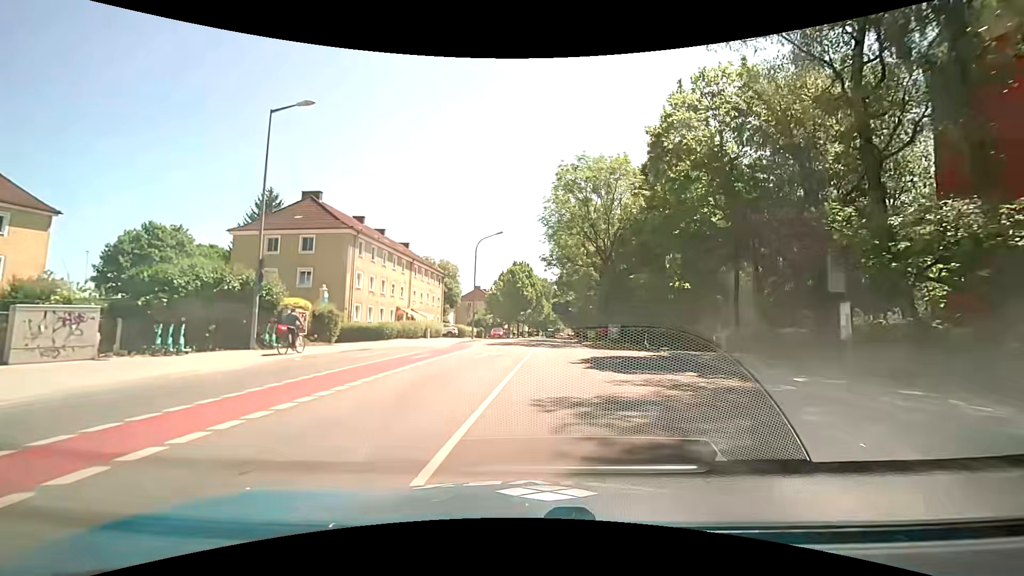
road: tertiary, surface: asphalt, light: Day
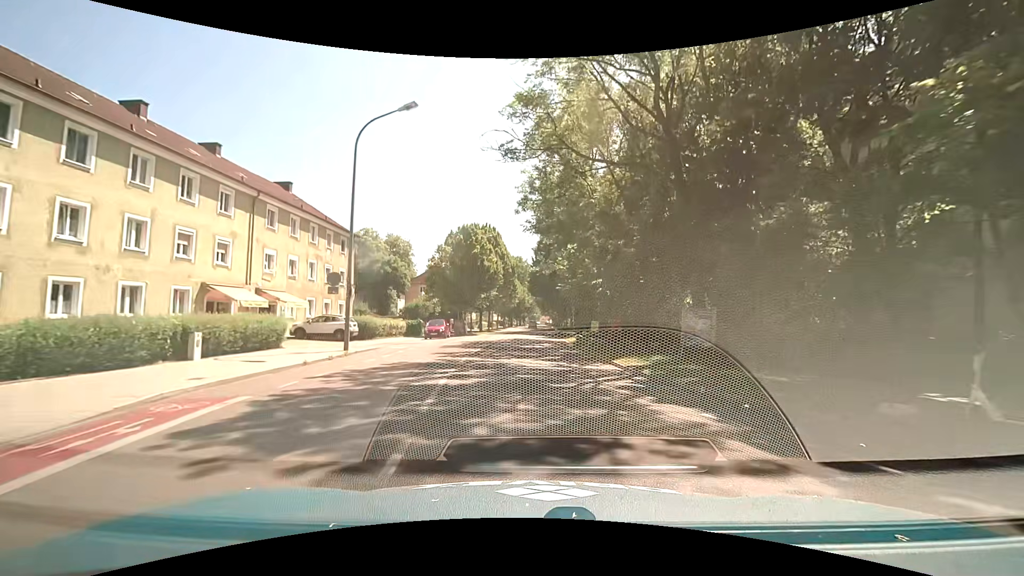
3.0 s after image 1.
(+1.0, +27.2) m; +4°
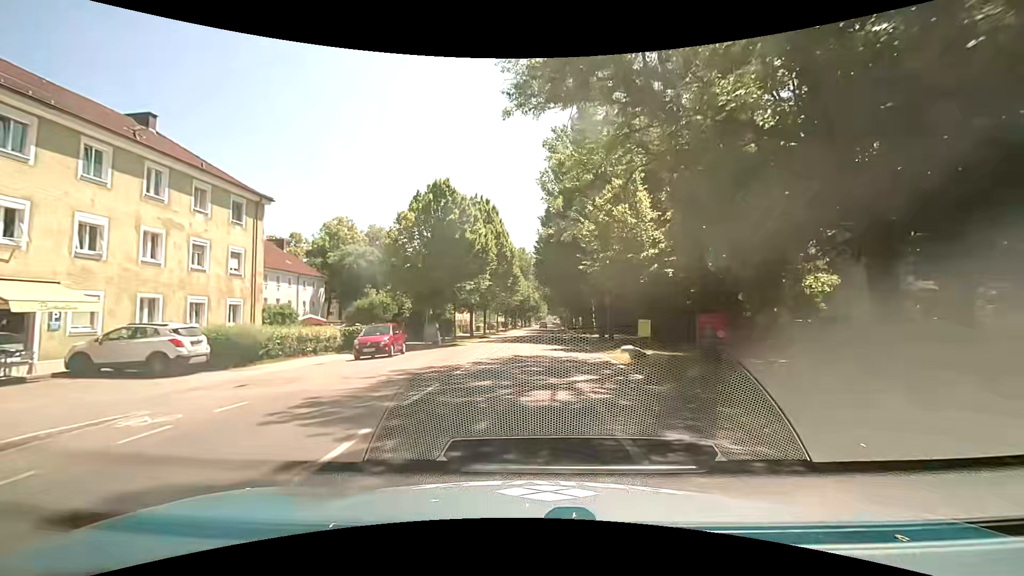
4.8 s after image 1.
(-0.3, +16.0) m; -2°
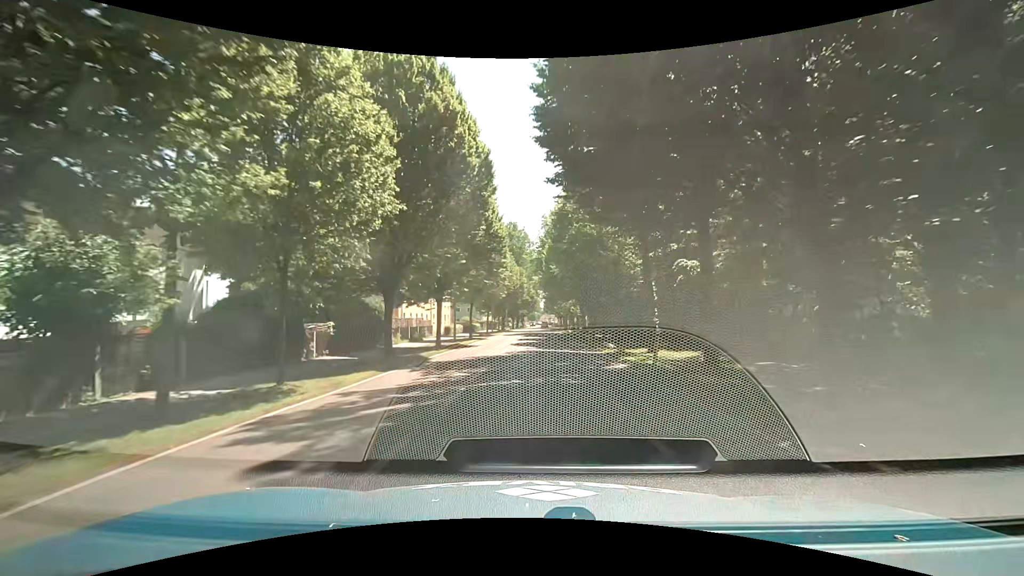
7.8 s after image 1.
(+0.3, +27.7) m; 0°
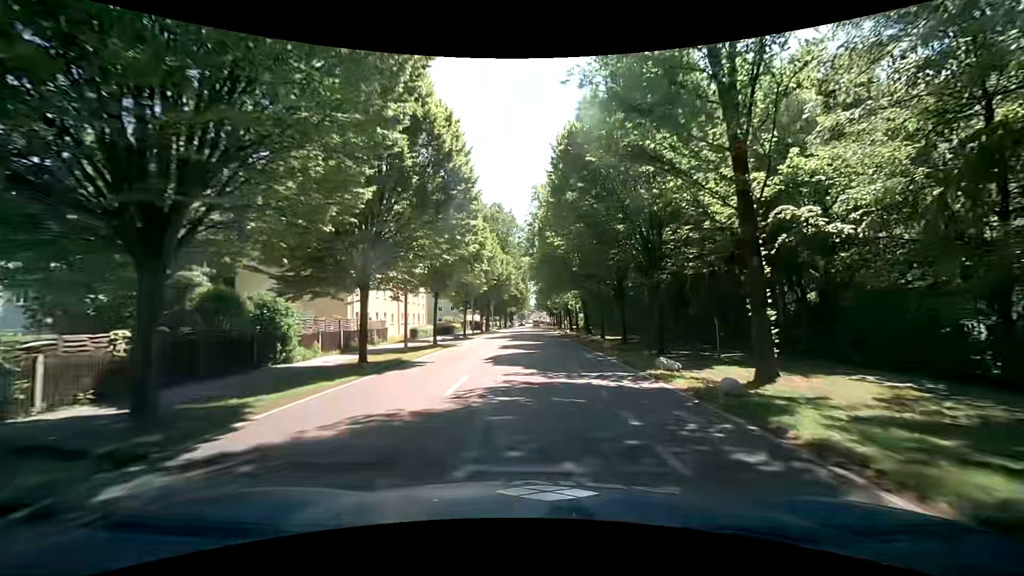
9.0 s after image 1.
(+0.4, +12.9) m; +2°
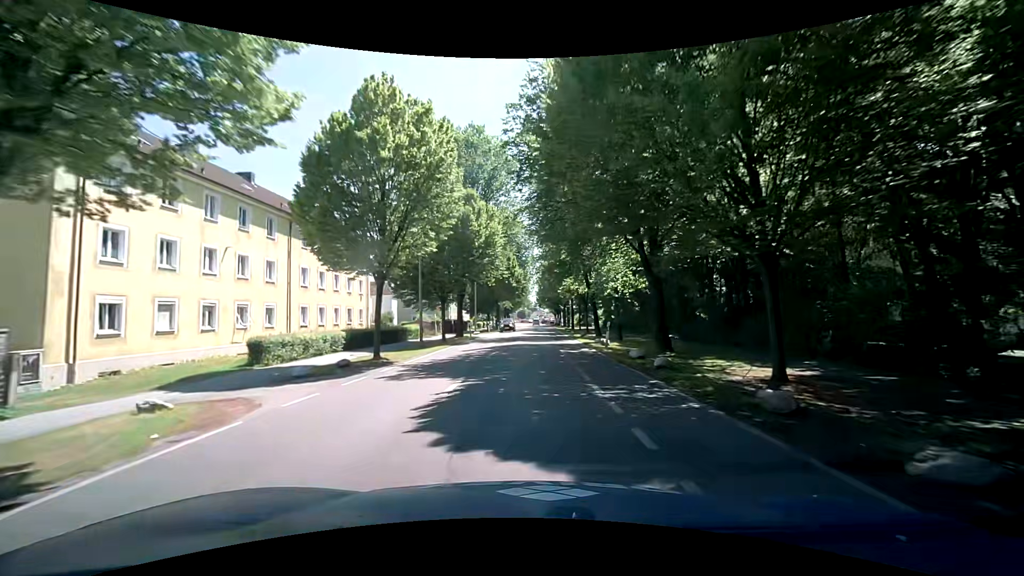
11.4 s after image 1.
(+0.3, +27.3) m; 0°
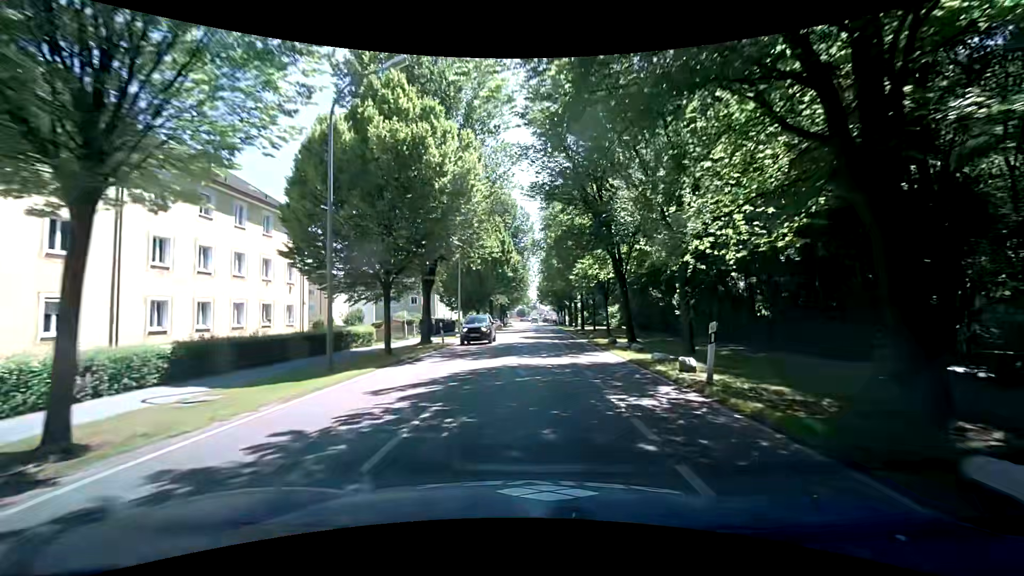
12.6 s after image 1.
(0.0, +13.8) m; 0°
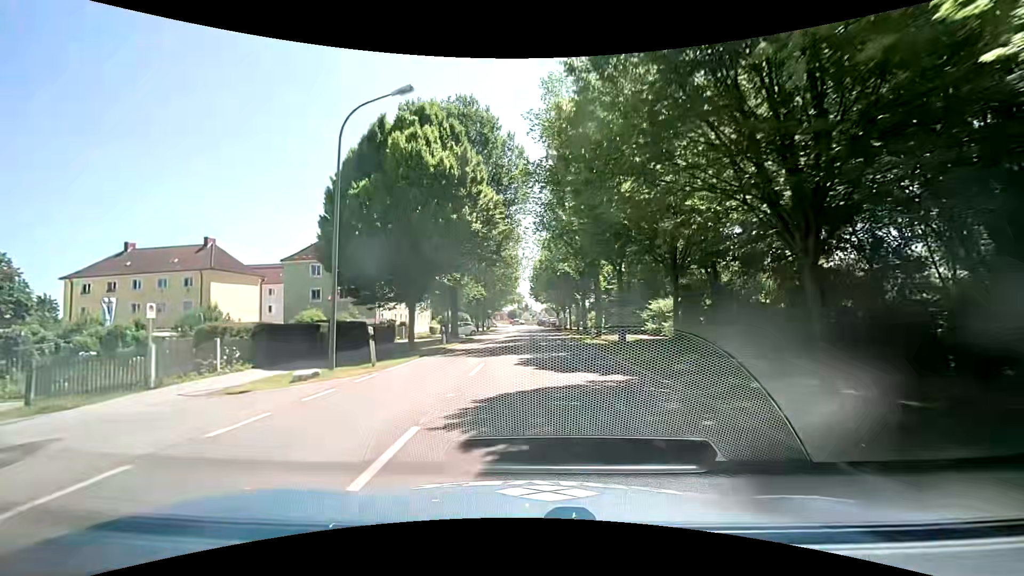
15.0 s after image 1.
(+0.1, +28.5) m; 0°
(0, +10) (0, +20) (0, +30) (+1, +40) (+1, +50) (+1, +60) (+1, +70) (+1, +80) (0, +90) (0, +100) m
